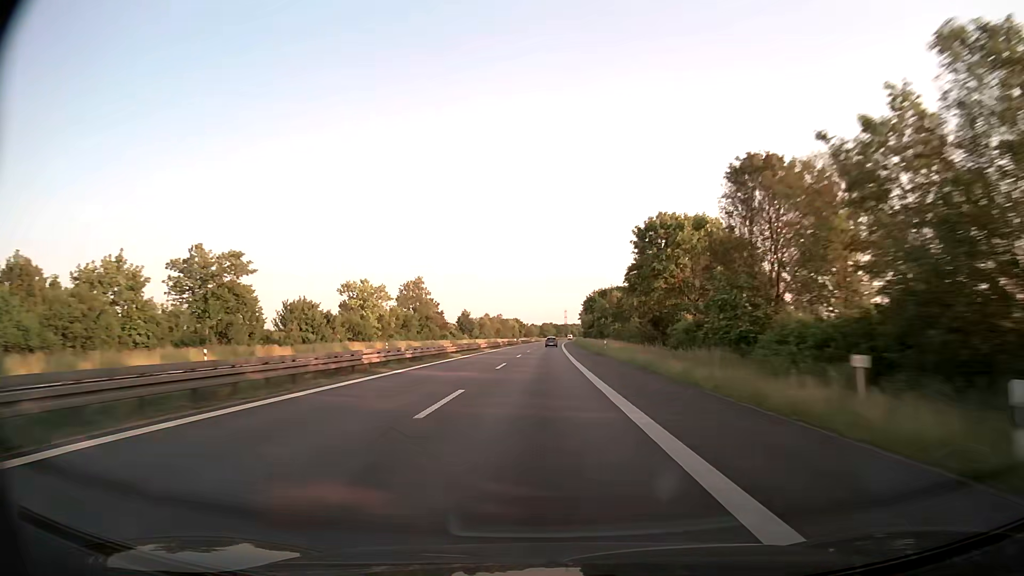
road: trunk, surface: asphalt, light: Day
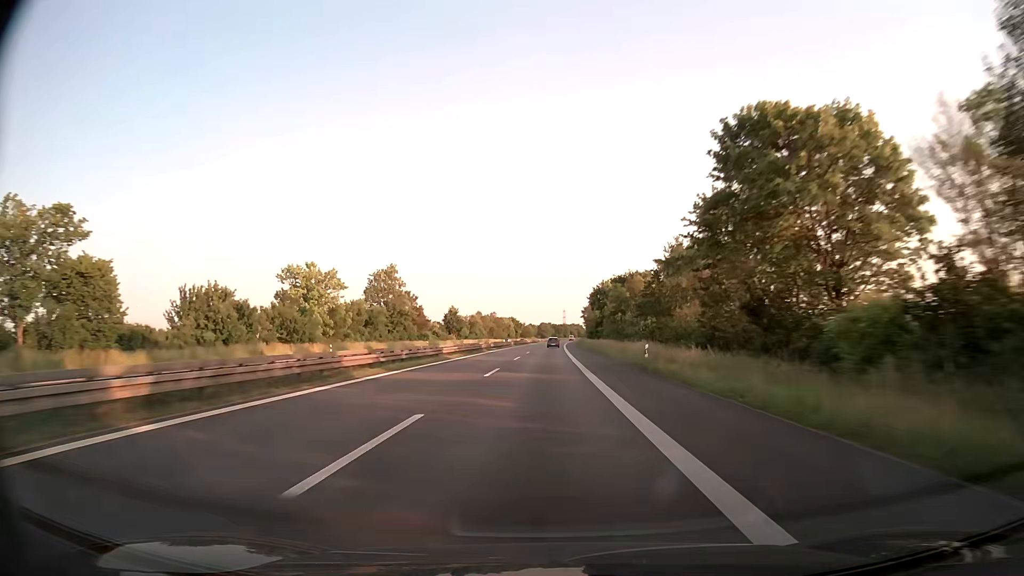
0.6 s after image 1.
(0.0, +23.6) m; 0°
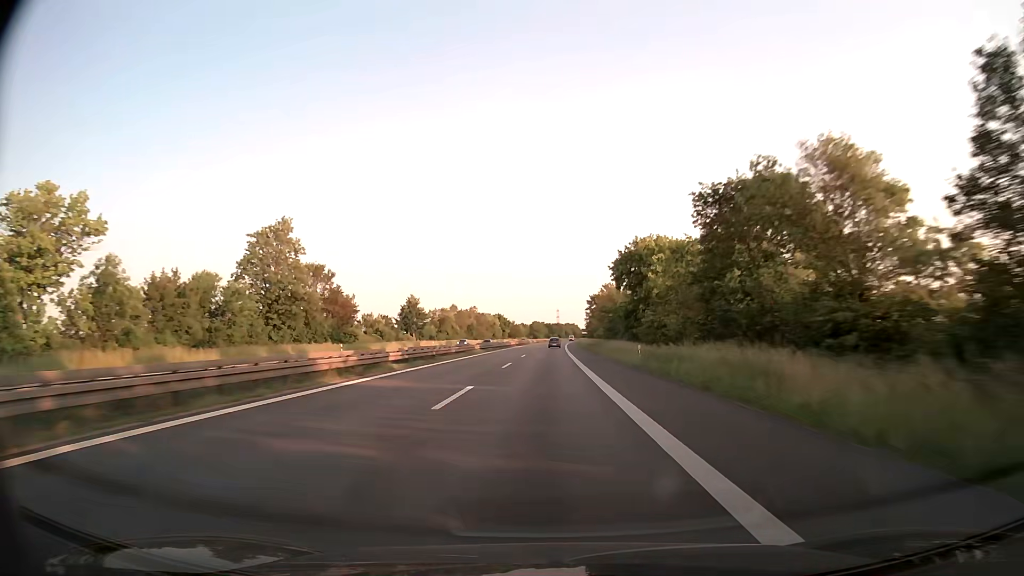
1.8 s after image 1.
(+0.2, +47.1) m; +1°
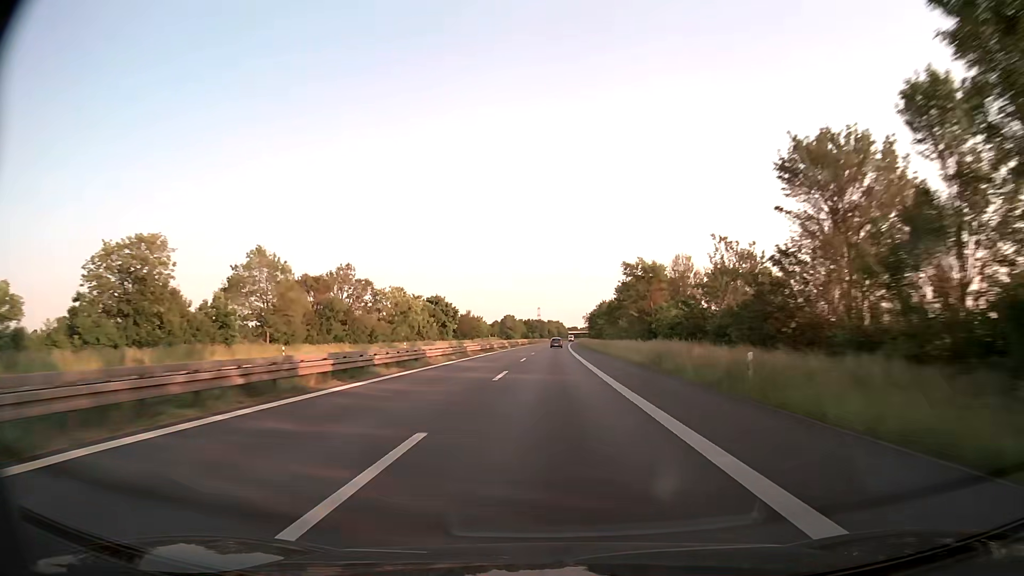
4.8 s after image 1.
(+1.3, +117.5) m; +2°
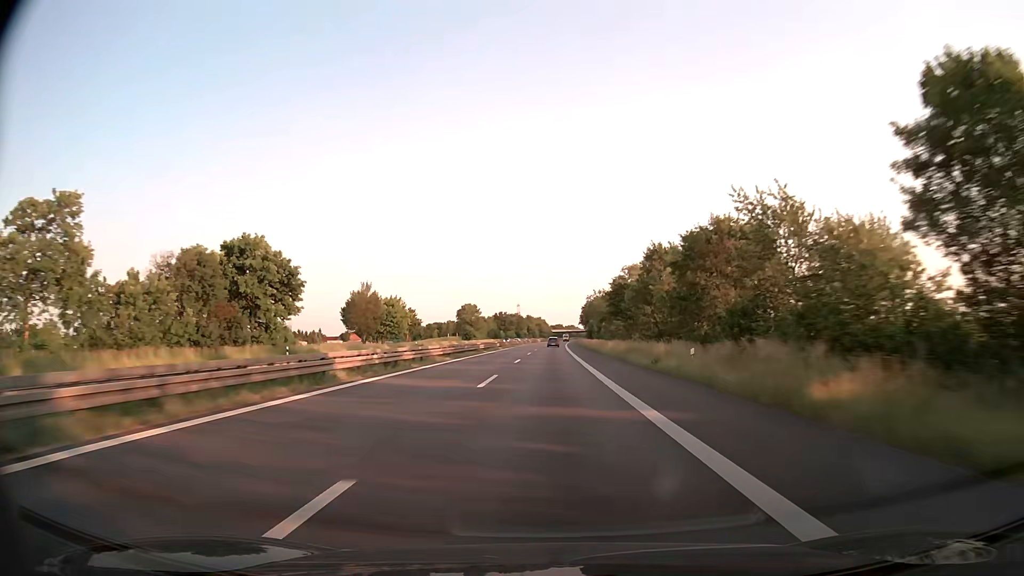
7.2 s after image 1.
(+1.4, +93.4) m; +2°
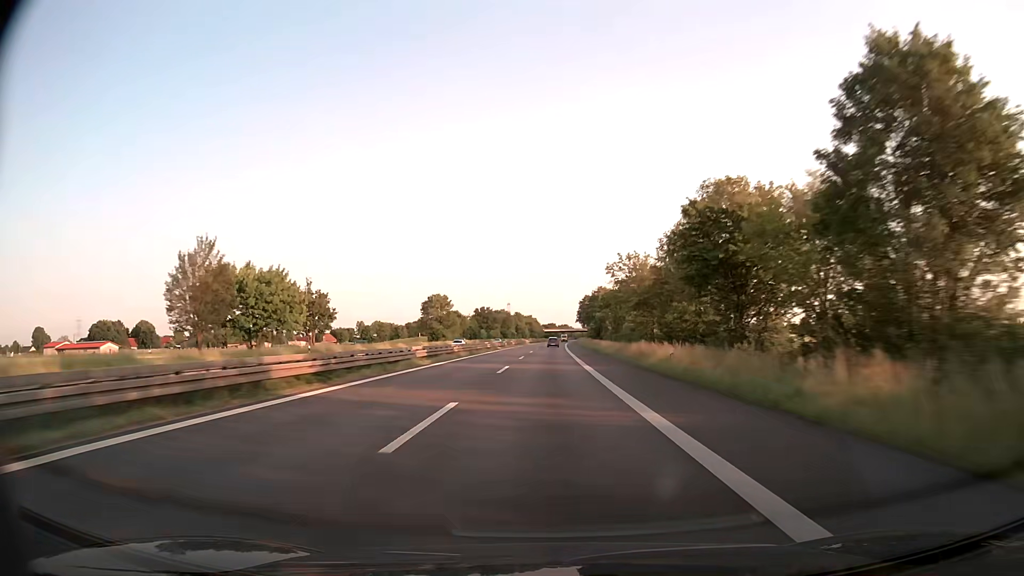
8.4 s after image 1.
(+0.3, +46.5) m; +1°
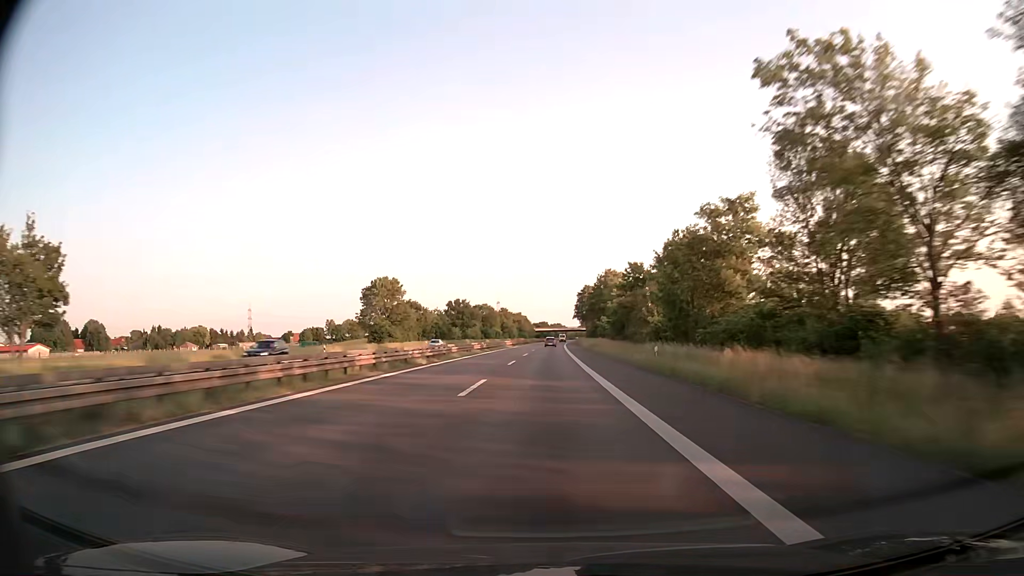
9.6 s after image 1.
(+0.3, +46.5) m; +1°
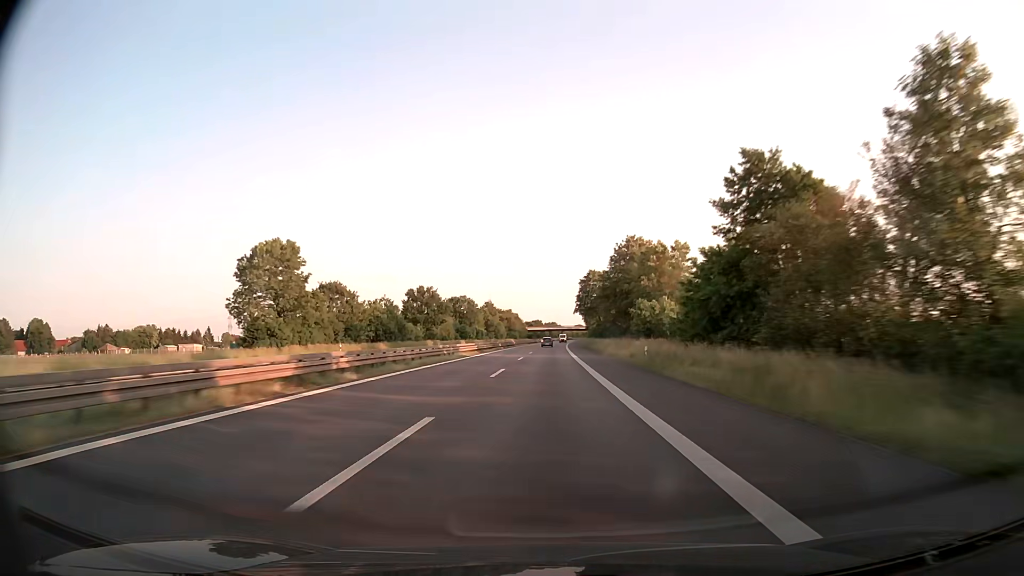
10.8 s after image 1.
(+0.2, +46.4) m; 0°
(0, +10) (0, +20) (0, +30) (0, +40) (0, +50) (0, +60) (0, +70) (+1, +80) (+1, +90) (+1, +100) m
